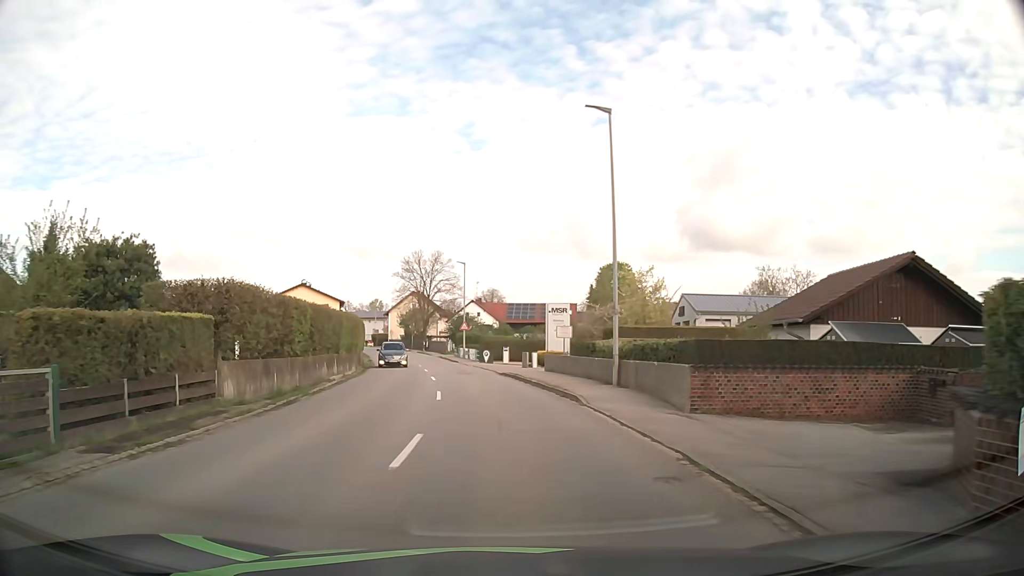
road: secondary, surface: asphalt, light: Day
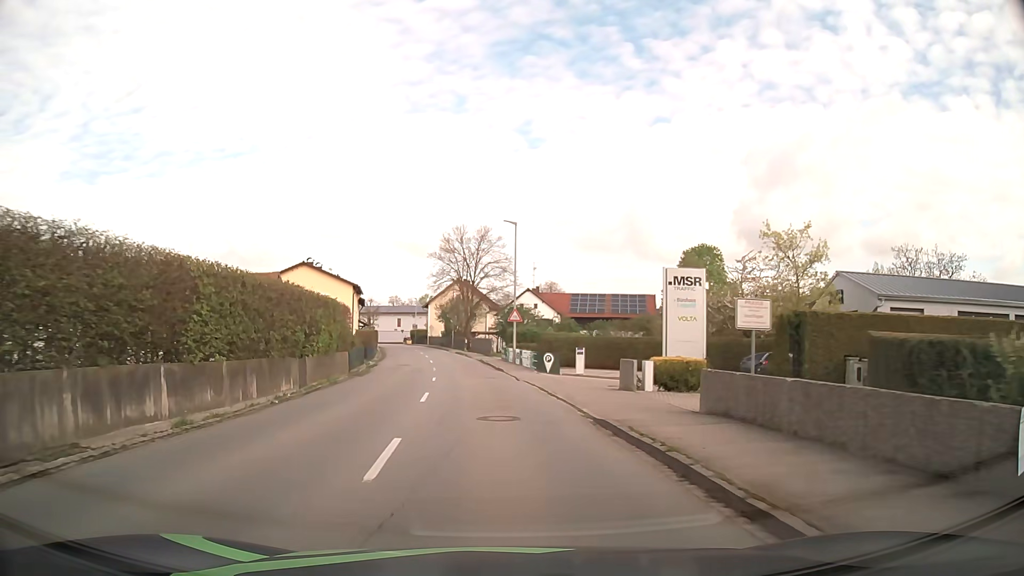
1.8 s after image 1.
(-0.5, +19.3) m; -4°
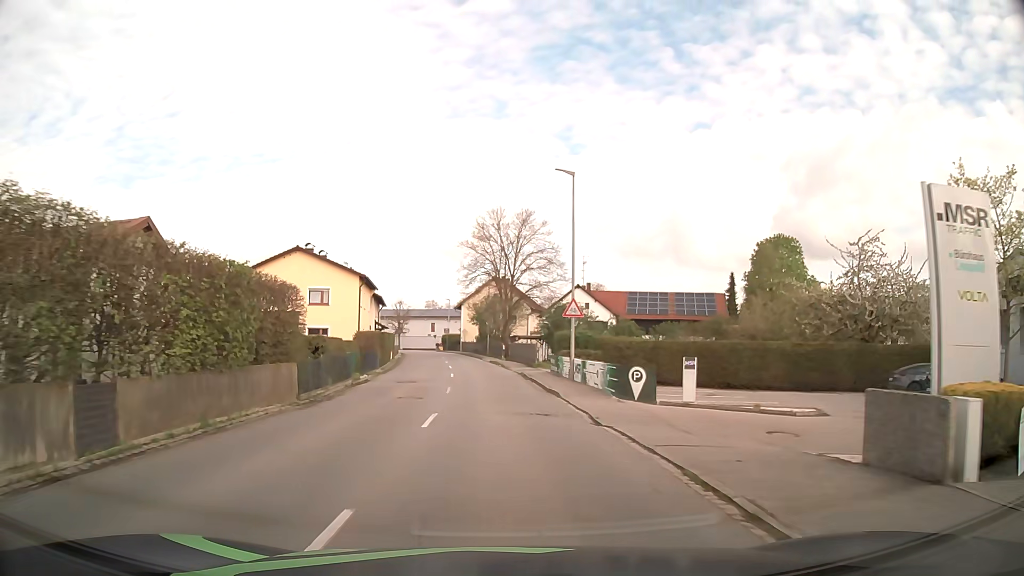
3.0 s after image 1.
(-0.5, +13.0) m; -3°
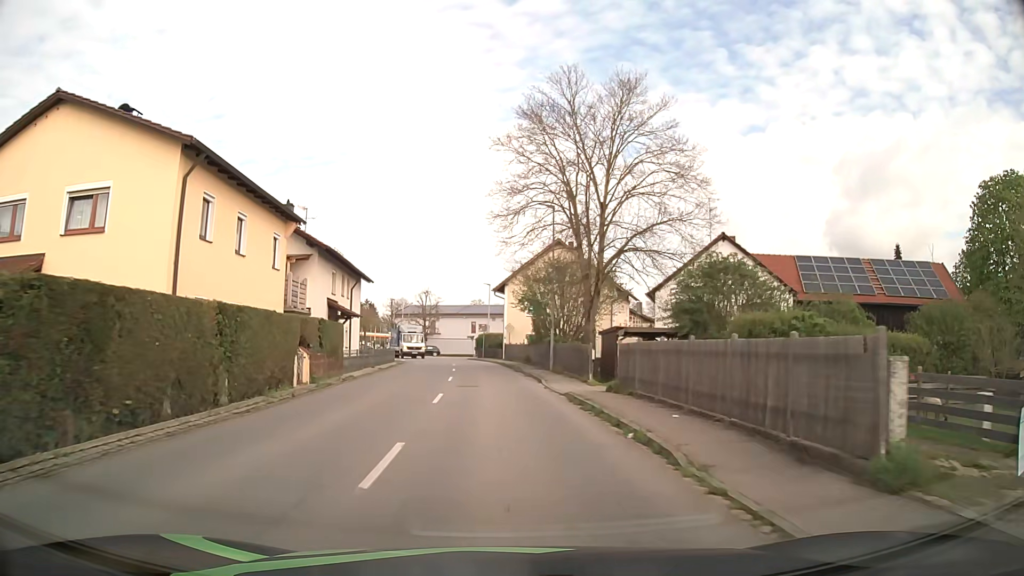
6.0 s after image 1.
(-1.4, +33.2) m; -5°
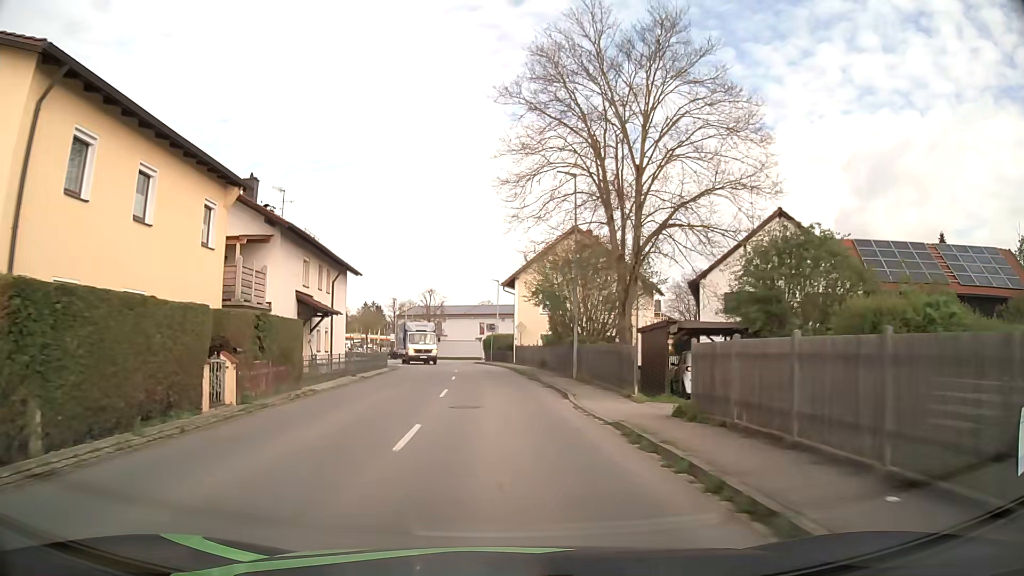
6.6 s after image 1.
(0.0, +6.7) m; -1°
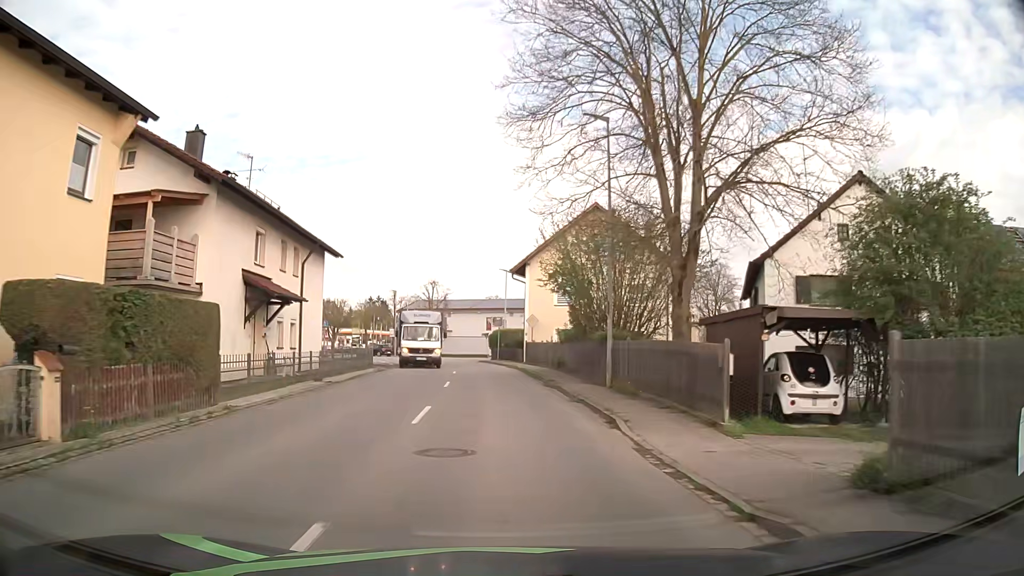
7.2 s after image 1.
(-0.1, +6.6) m; -1°
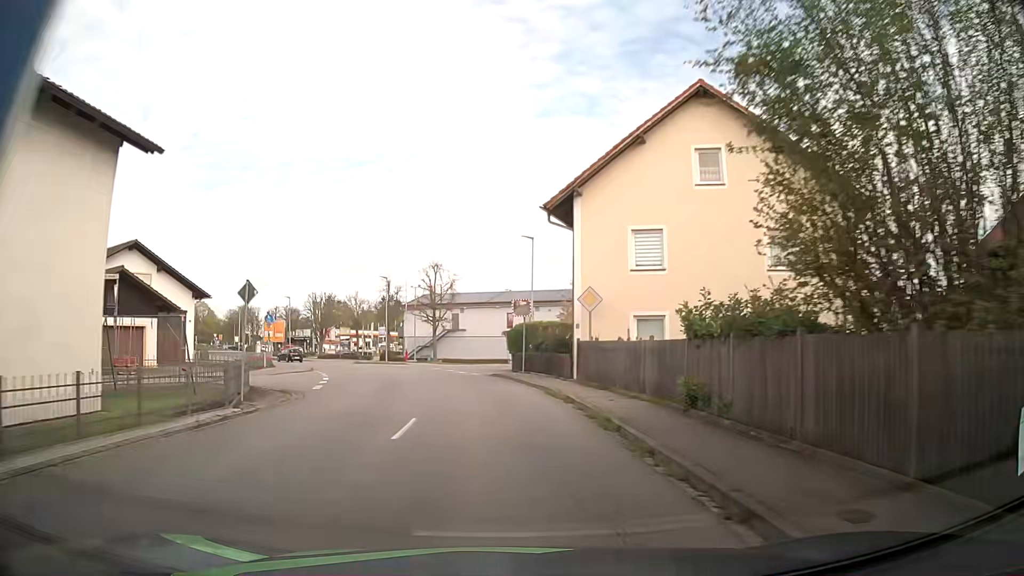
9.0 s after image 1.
(-0.3, +19.9) m; -3°
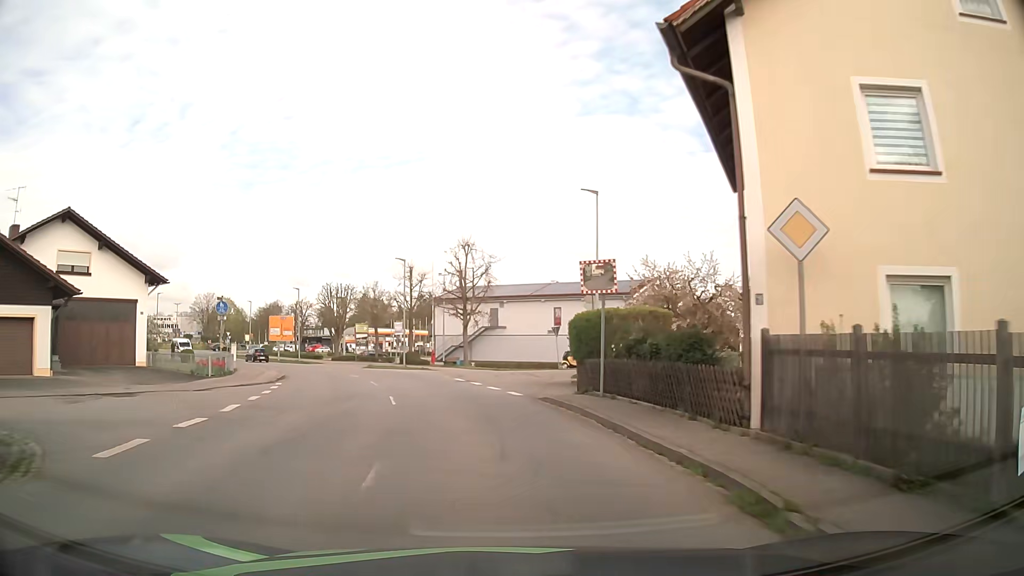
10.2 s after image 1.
(-0.2, +13.2) m; -3°
(0, +10) (-2, +20) (-4, +30) (-8, +39) (-12, +48) (-18, +56) (-24, +64) (-29, +72) (-35, +80) (-41, +89) m
